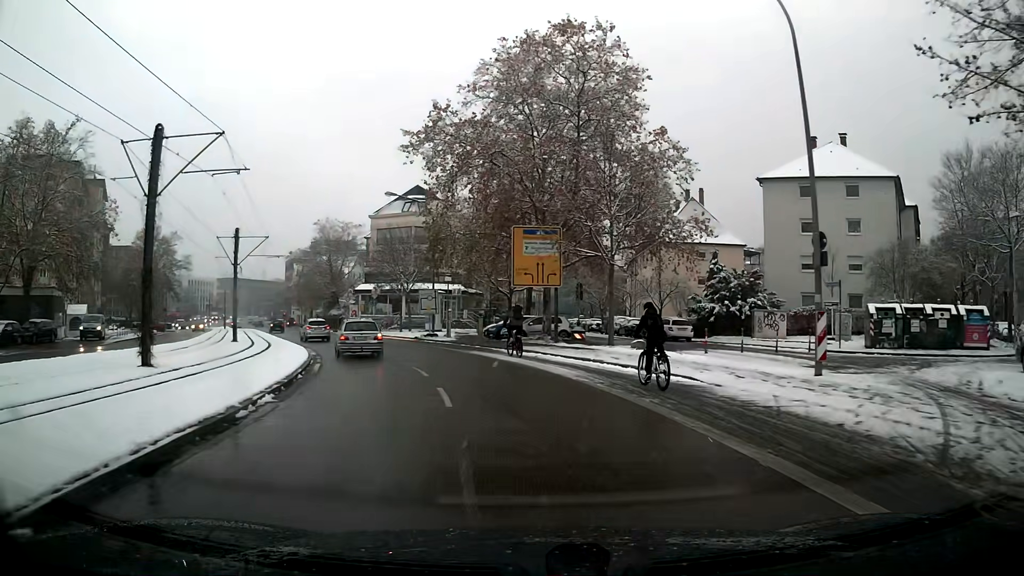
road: secondary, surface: asphalt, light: Day
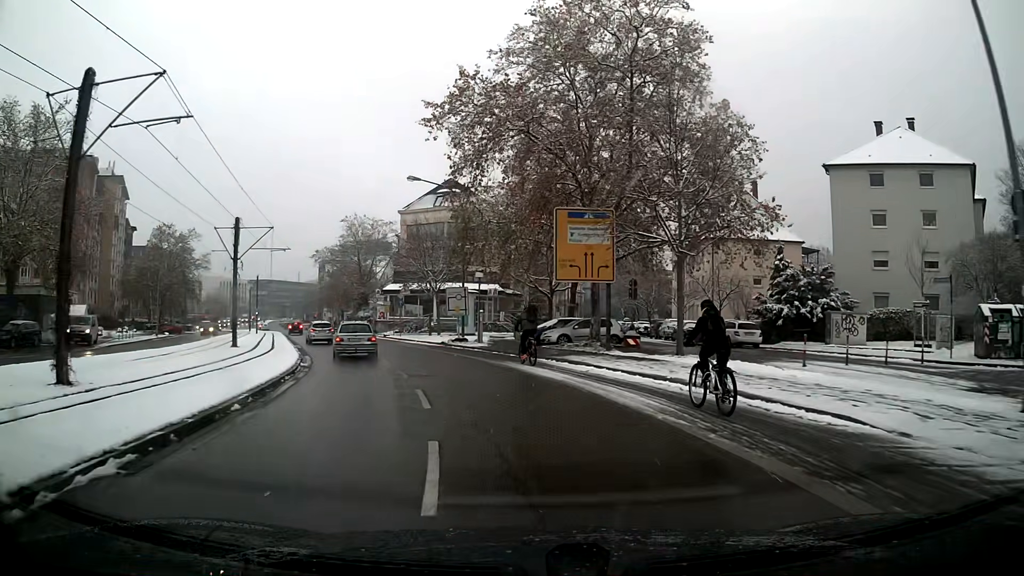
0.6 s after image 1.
(-0.2, +5.9) m; -4°
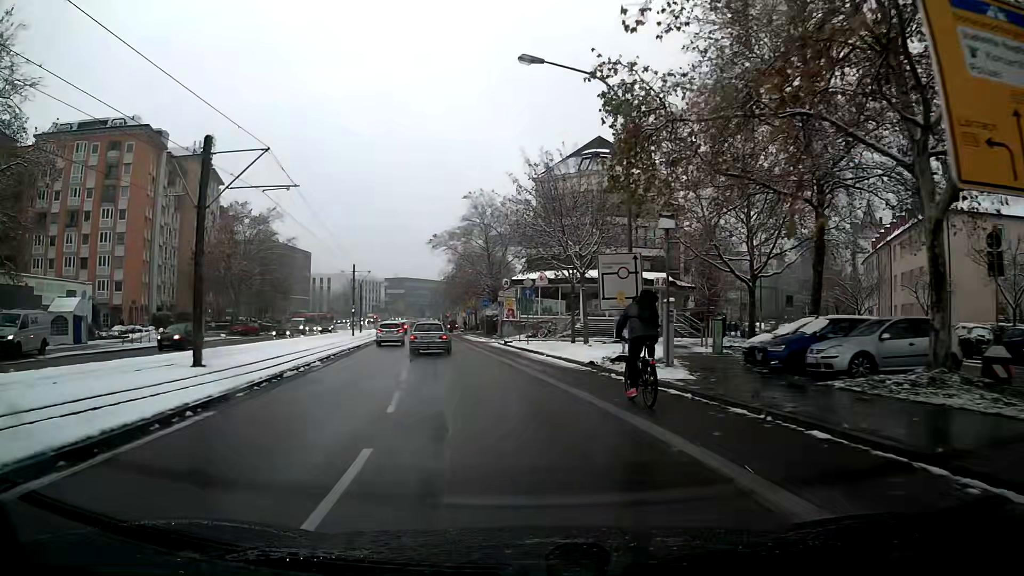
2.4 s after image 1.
(-2.1, +18.8) m; -13°
